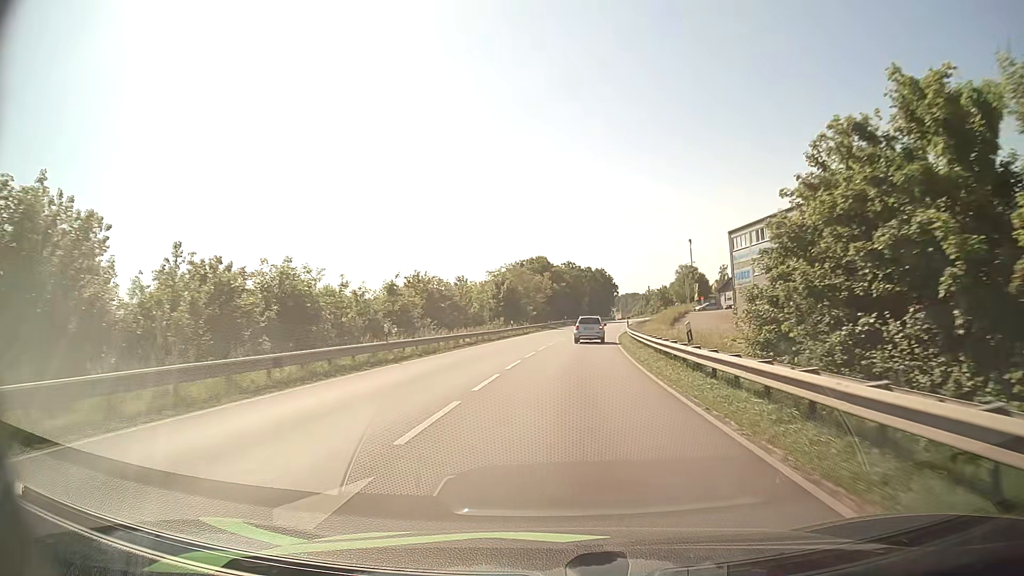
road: primary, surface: asphalt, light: Day
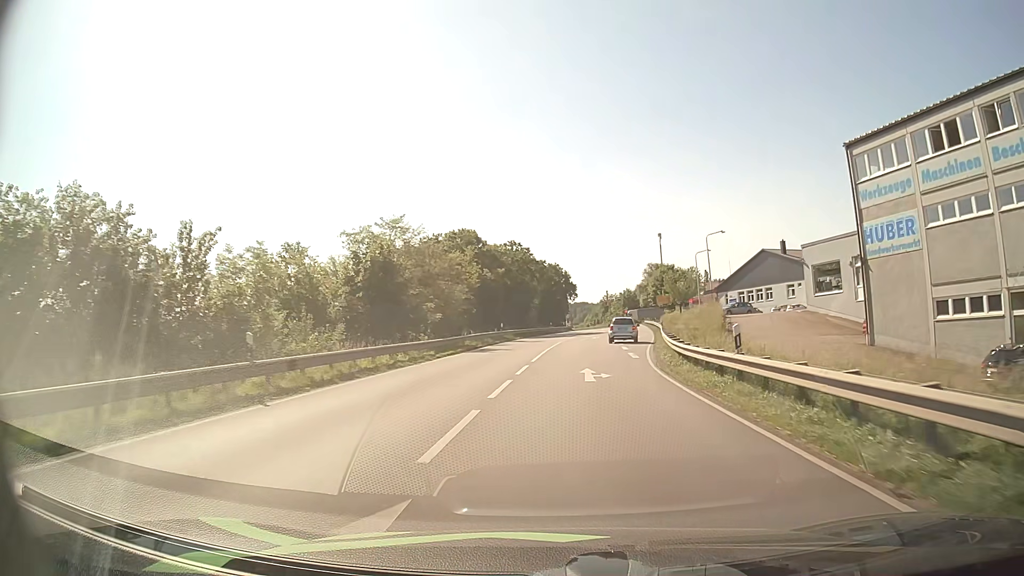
(+1.8, +42.6) m; +5°
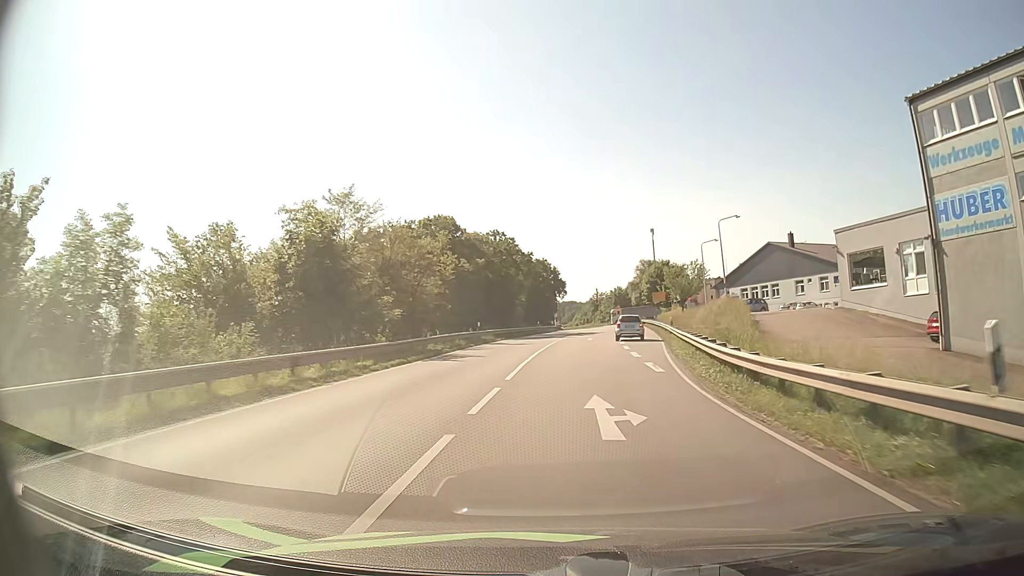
(+0.1, +8.5) m; +1°
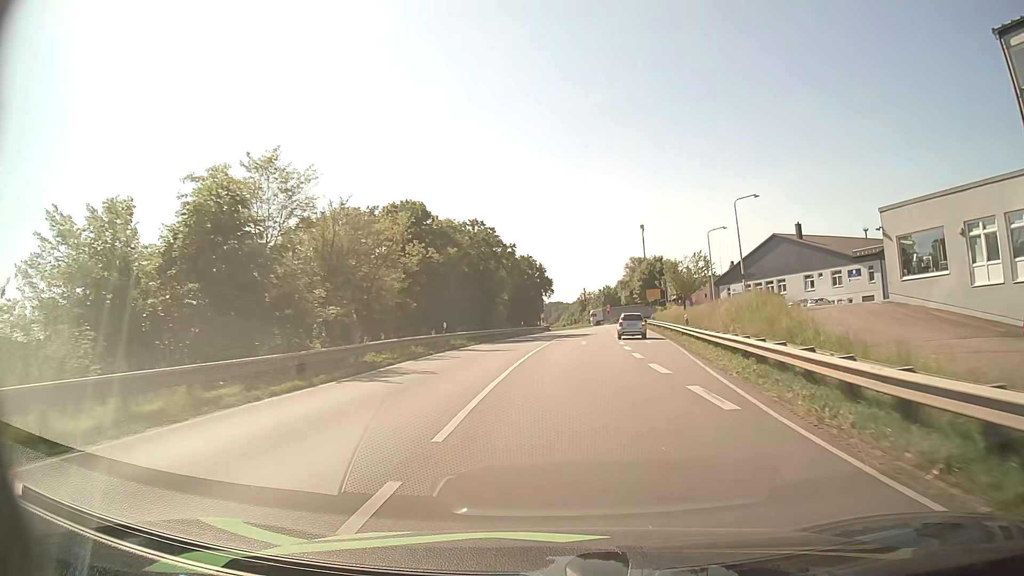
(+0.1, +8.5) m; +1°
(0, +10) (0, +20) (+1, +30) (+2, +40) (+2, +50) (+3, +60) (+4, +70) (+5, +80) (+6, +90) (+6, +100) m
